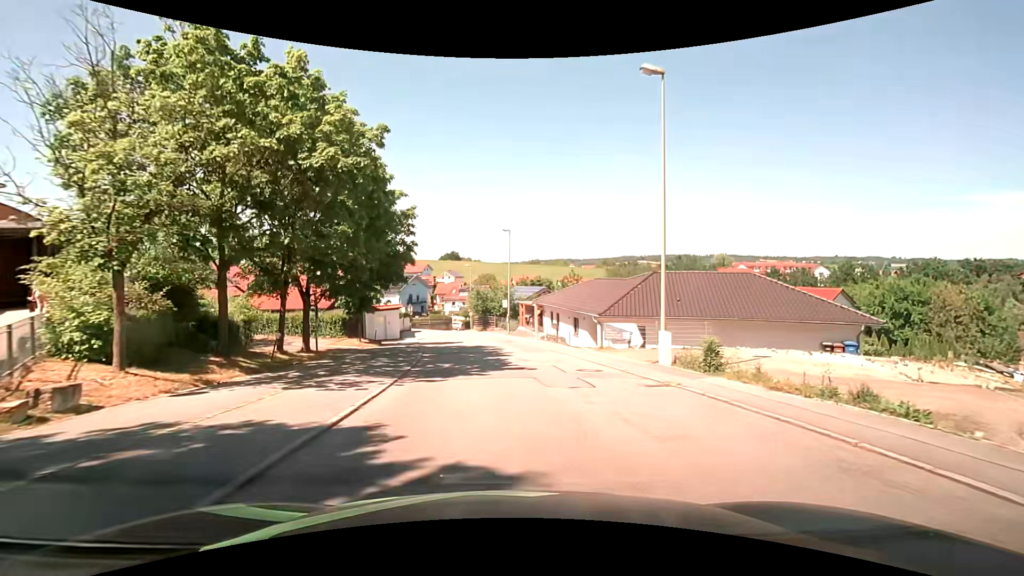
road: residential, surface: asphalt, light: Day
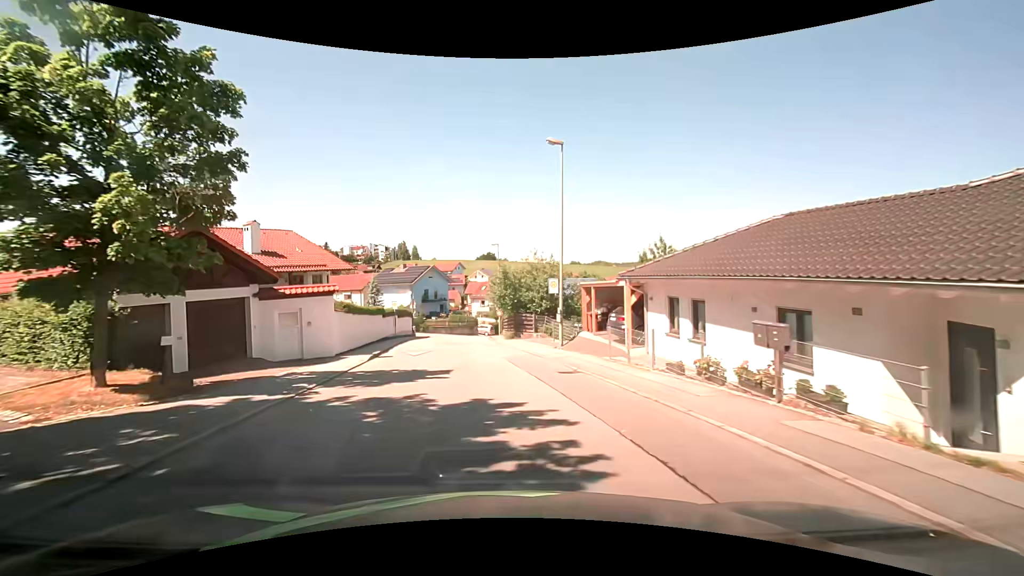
(-0.6, +23.0) m; -5°
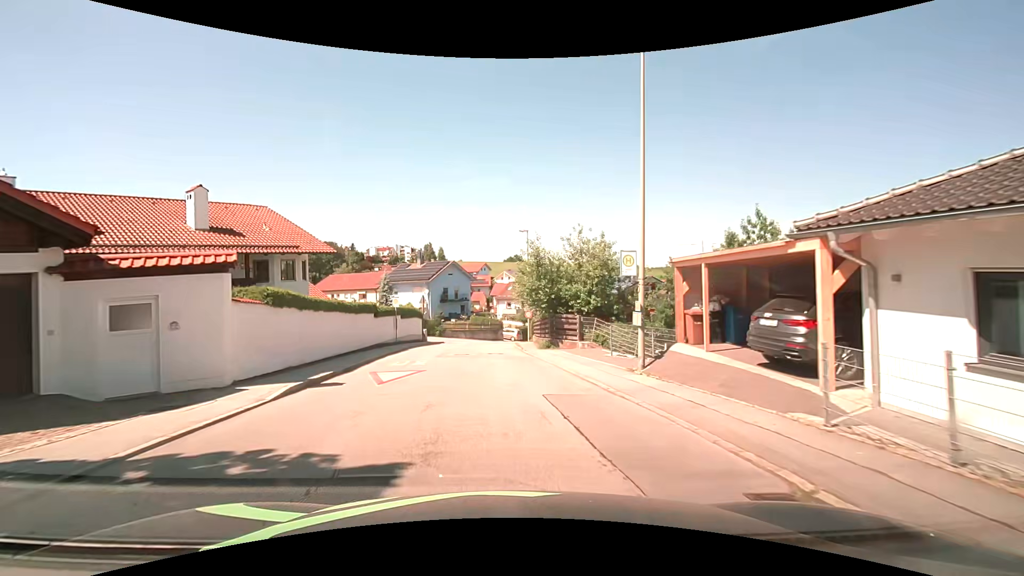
(-0.3, +9.8) m; -3°
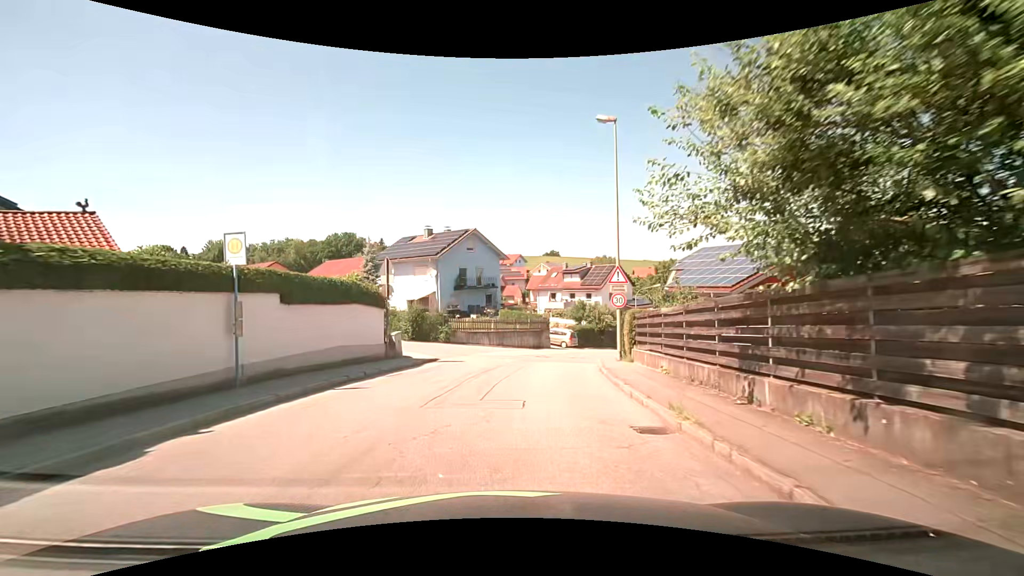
(-1.2, +23.7) m; -3°
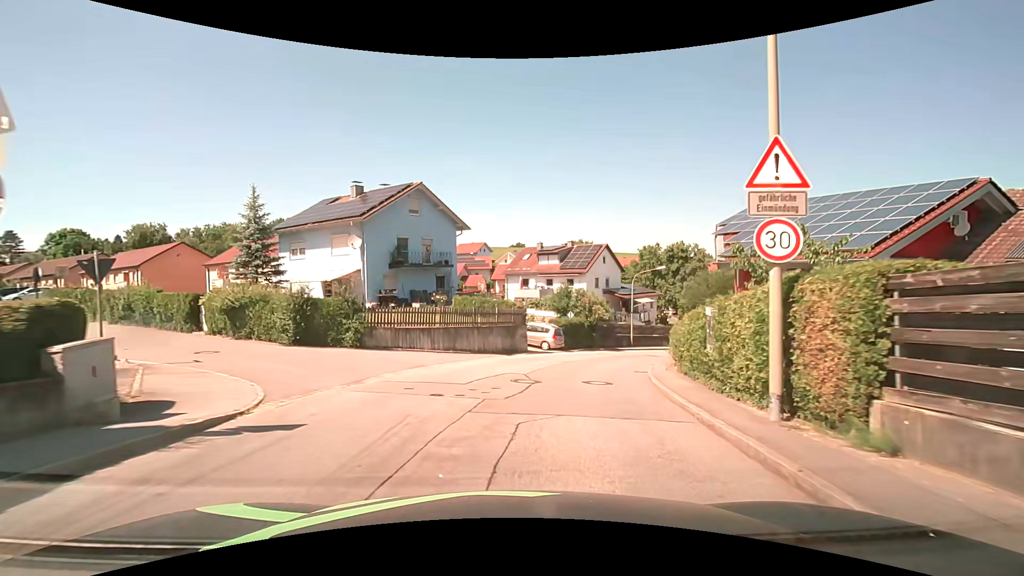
(+0.1, +13.8) m; +3°
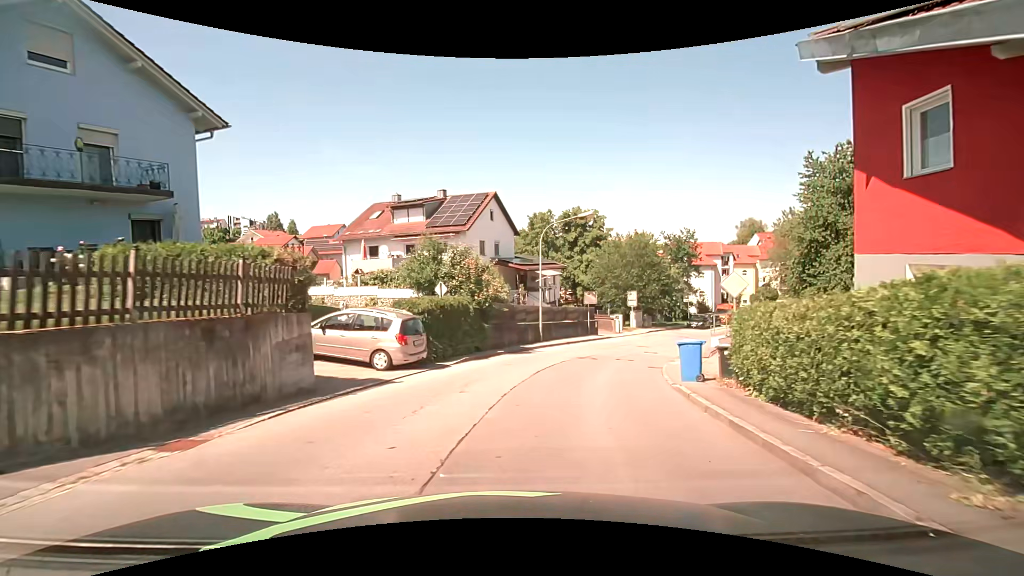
(+2.0, +18.2) m; +14°
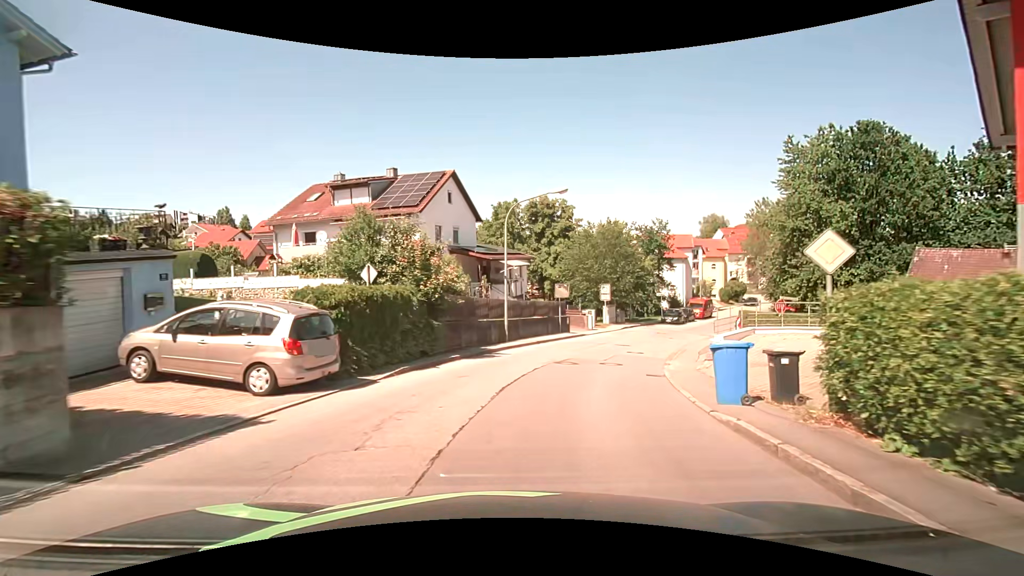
(+0.1, +4.5) m; +3°
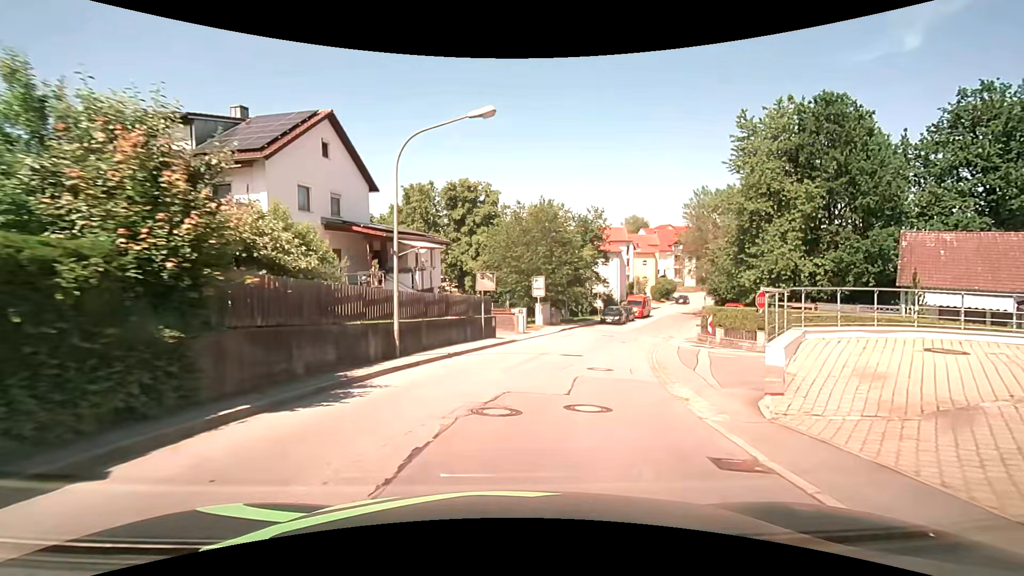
(+0.7, +9.0) m; +9°
(+1, +10) (+3, +20) (+6, +29) (+9, +39) (+13, +48) (+18, +57) (+22, +66) (+27, +75) (+32, +83) (+37, +92) m
